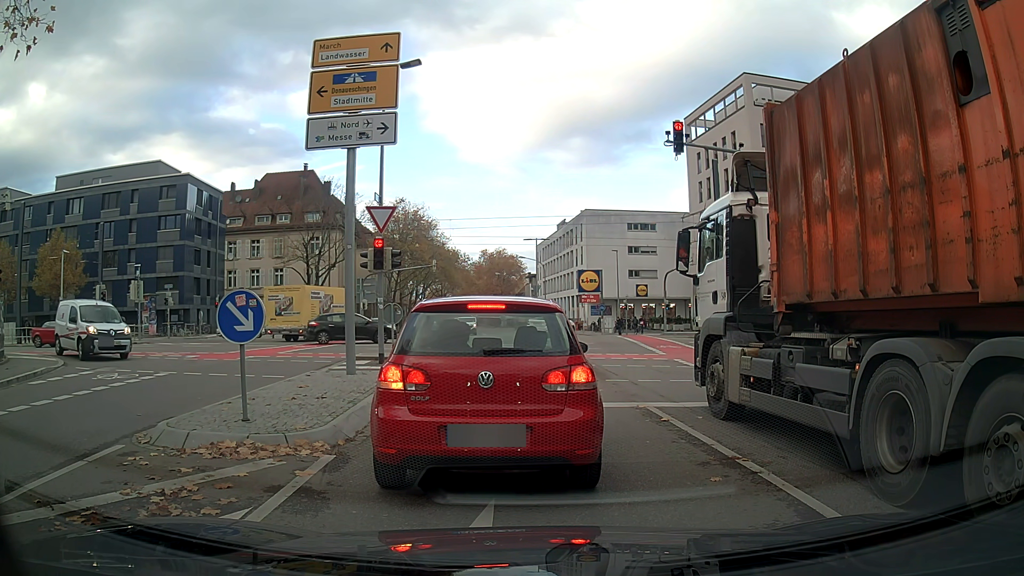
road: tertiary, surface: asphalt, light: Day
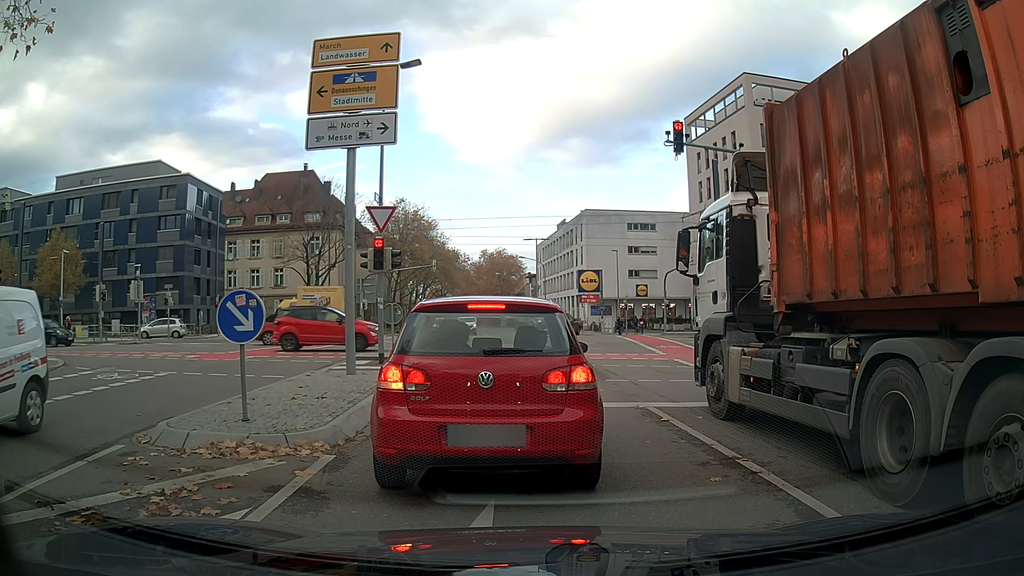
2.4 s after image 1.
(0.0, 0.0) m; 0°
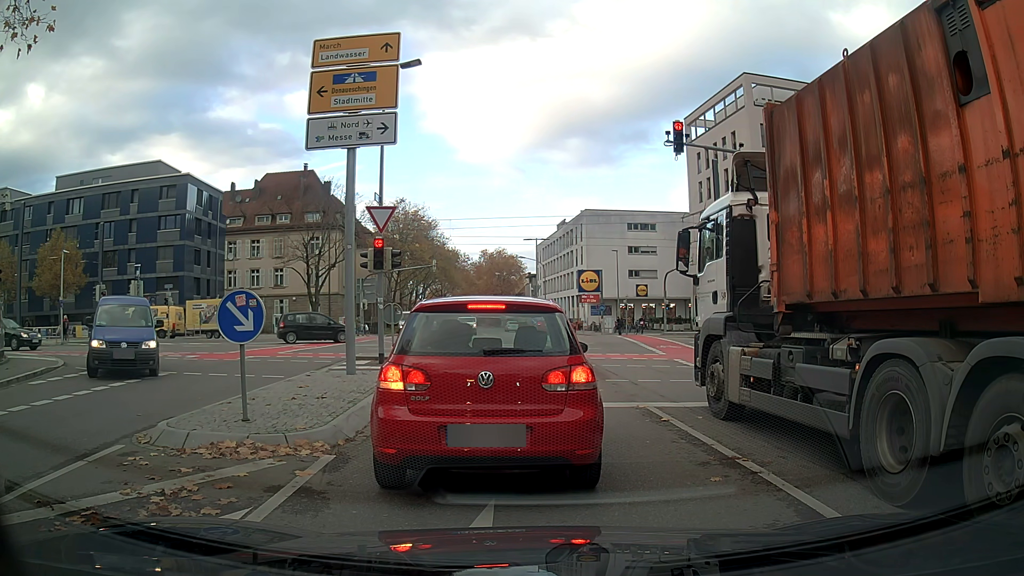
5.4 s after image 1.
(0.0, 0.0) m; 0°
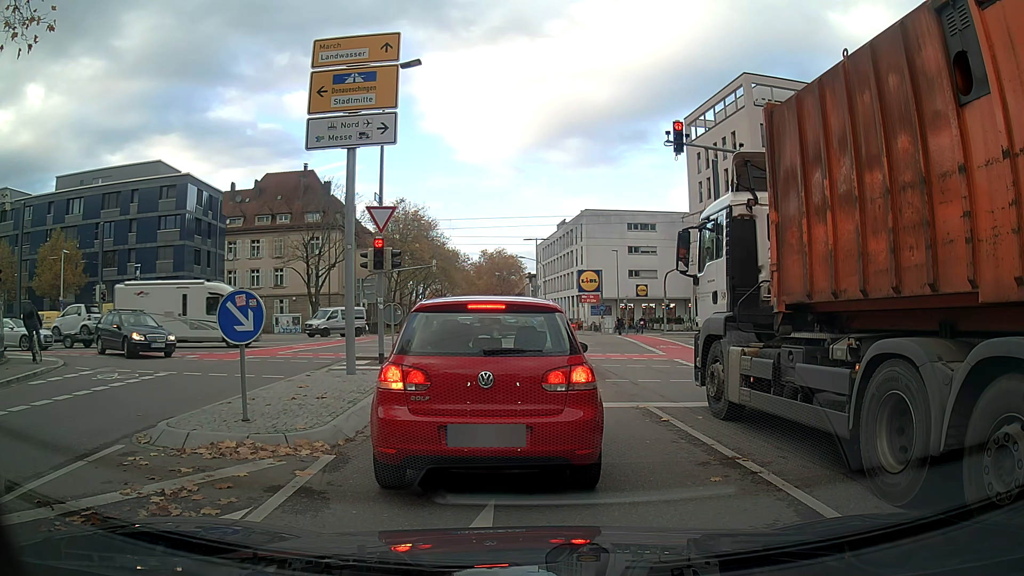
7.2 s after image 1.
(0.0, 0.0) m; 0°
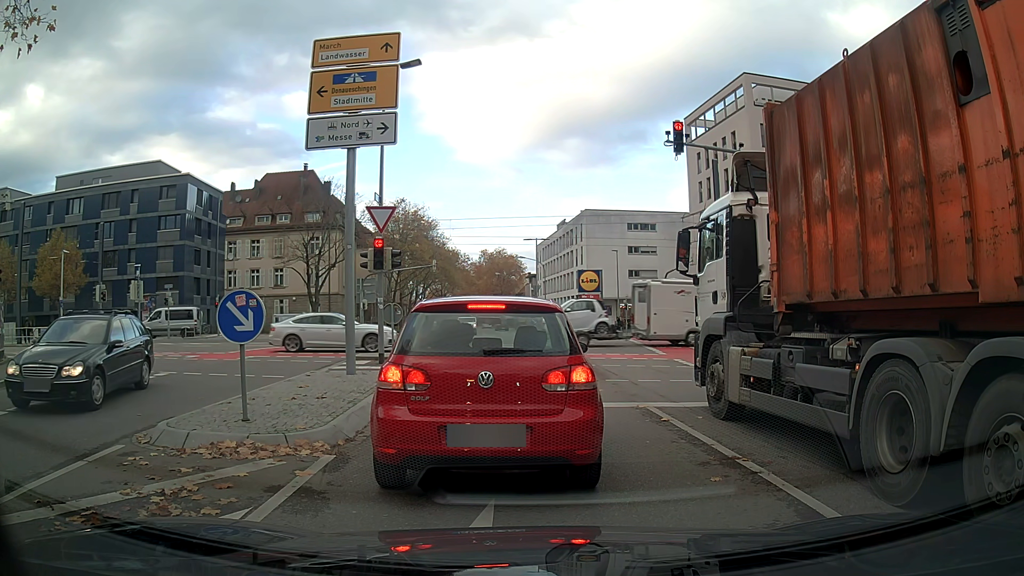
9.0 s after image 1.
(0.0, 0.0) m; 0°
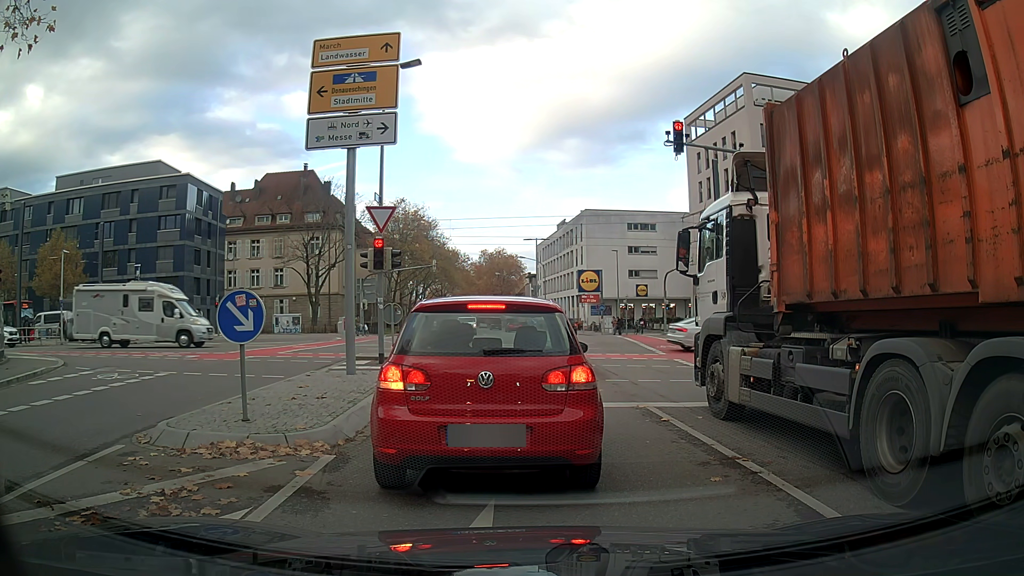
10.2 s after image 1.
(0.0, 0.0) m; 0°
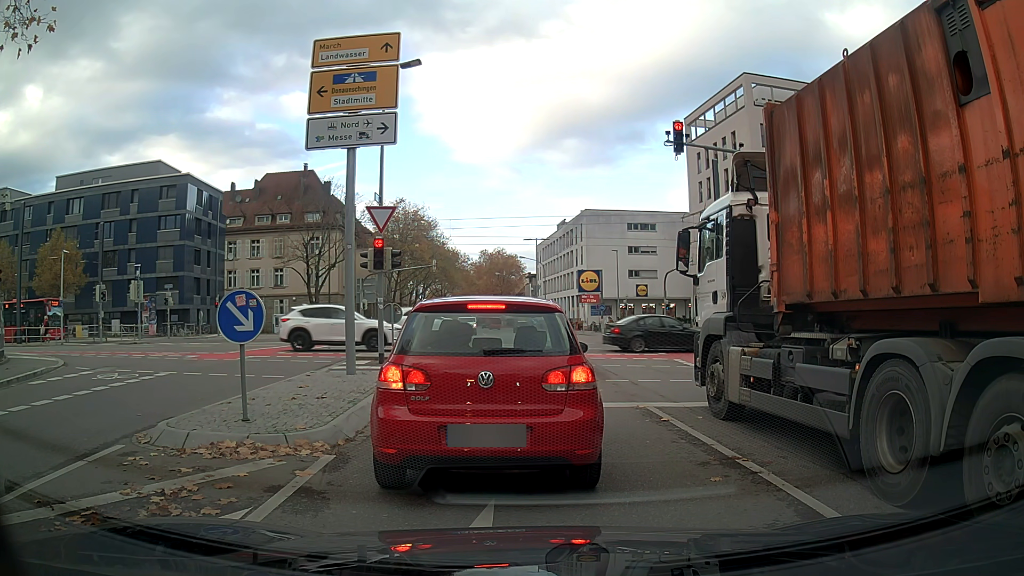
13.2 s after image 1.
(0.0, 0.0) m; 0°
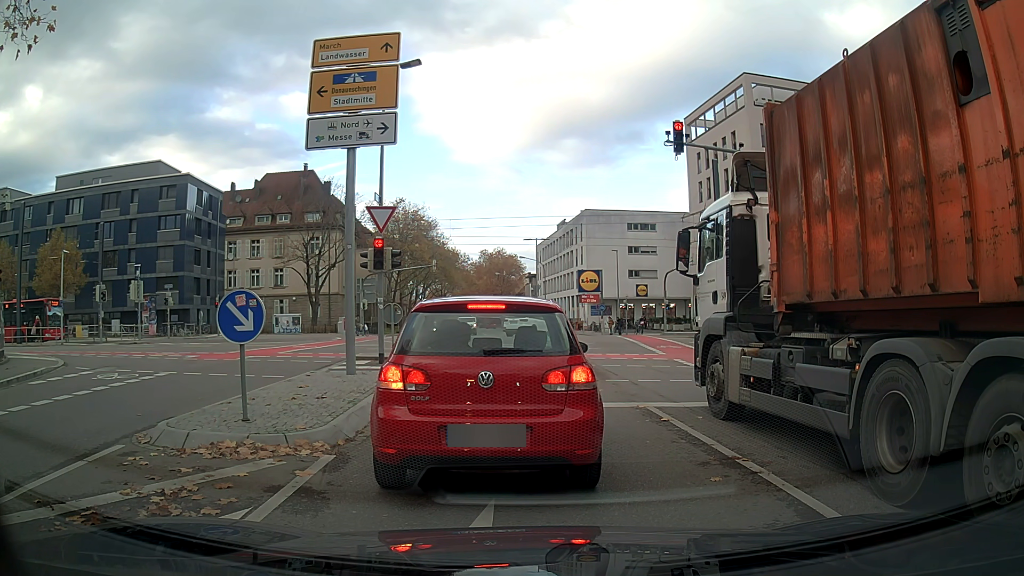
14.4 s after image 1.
(0.0, 0.0) m; 0°
(-1, +10) (-2, +20) (-5, +29) (-10, +38) (-18, +43) (-28, +45) (-38, +44) (-48, +42) (-58, +41) (-68, +39) m
